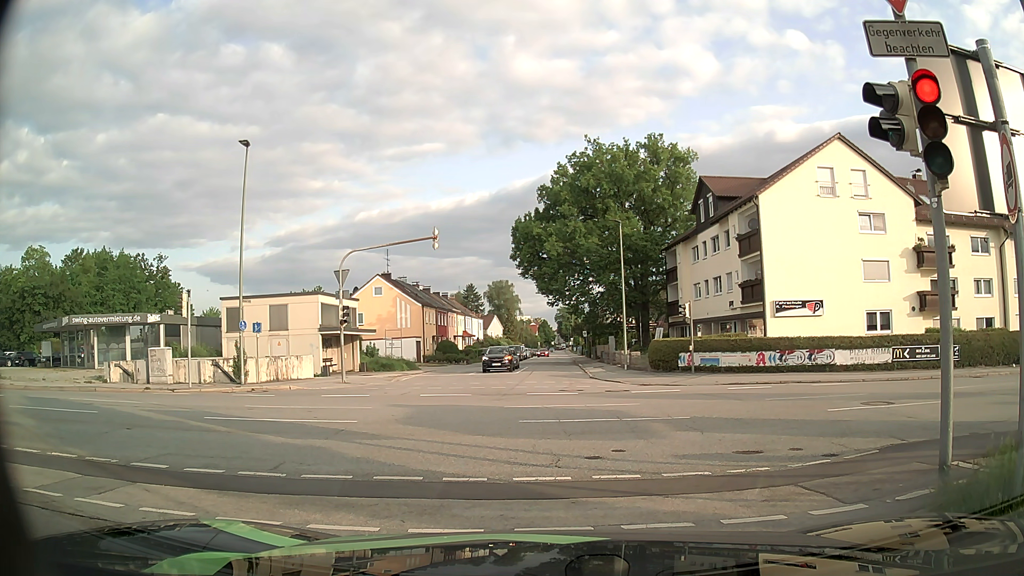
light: Day
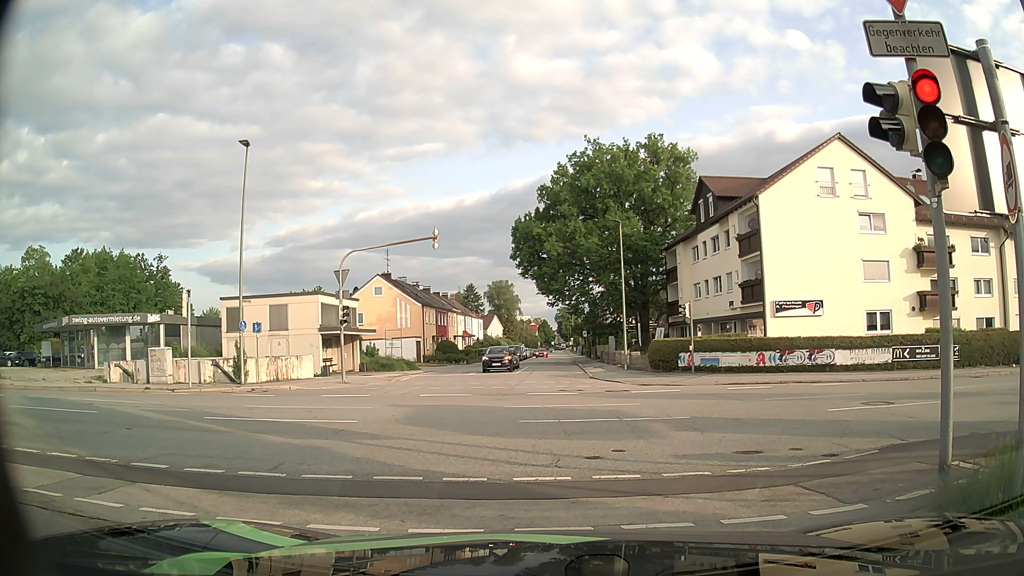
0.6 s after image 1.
(0.0, 0.0) m; 0°
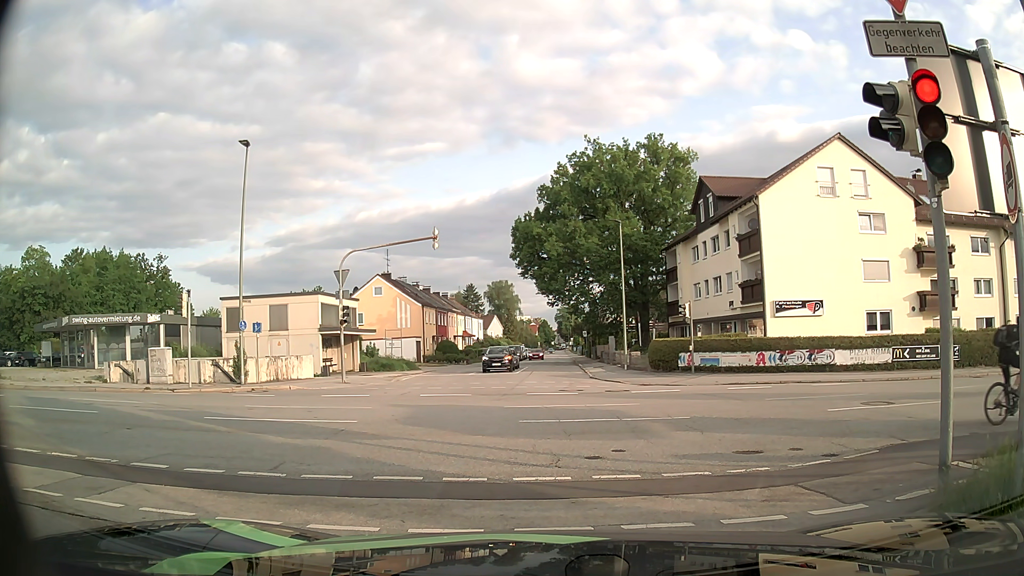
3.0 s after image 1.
(0.0, 0.0) m; 0°
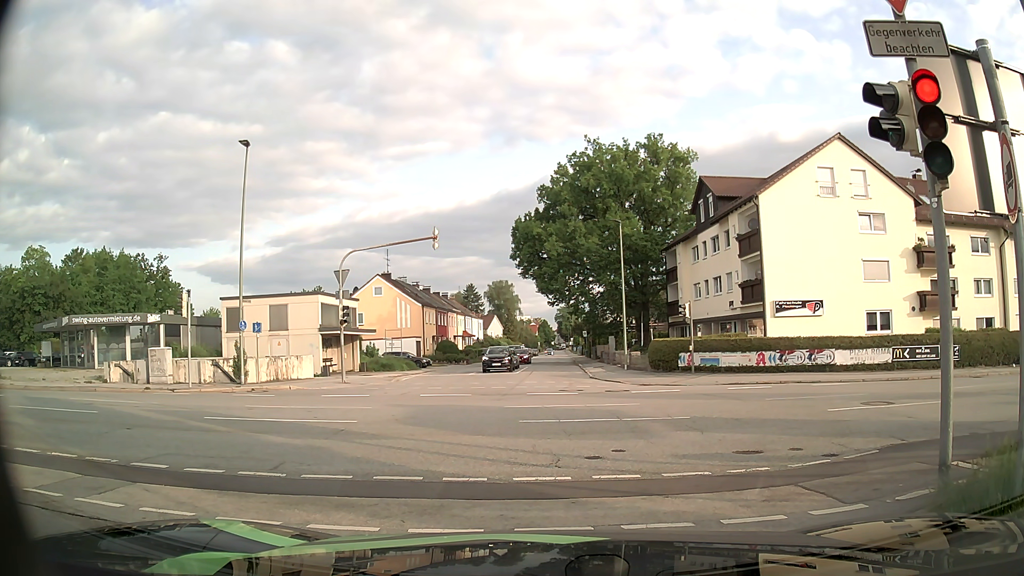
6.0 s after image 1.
(0.0, 0.0) m; 0°
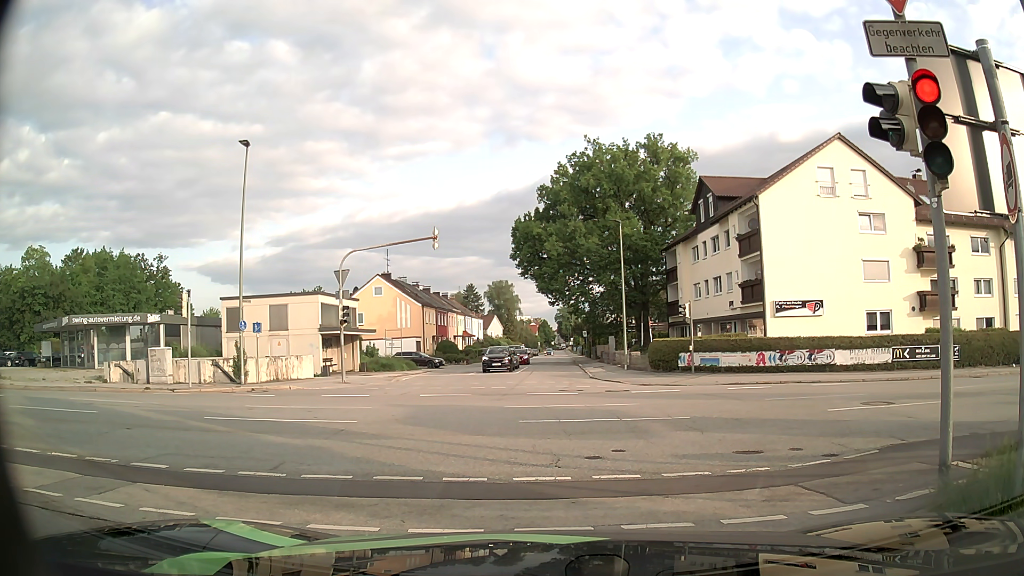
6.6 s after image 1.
(0.0, 0.0) m; 0°
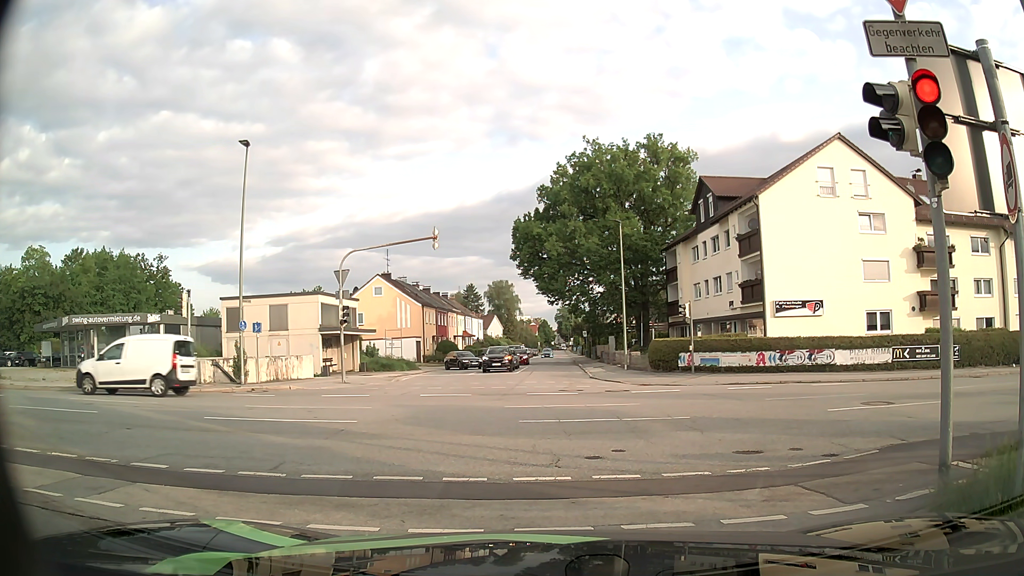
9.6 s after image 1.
(0.0, 0.0) m; 0°
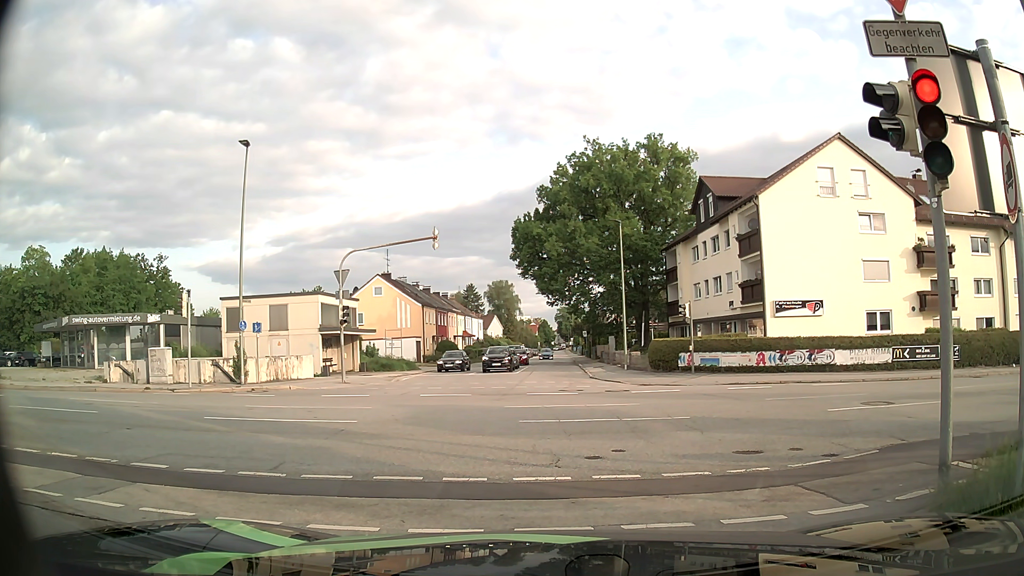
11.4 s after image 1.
(0.0, 0.0) m; 0°
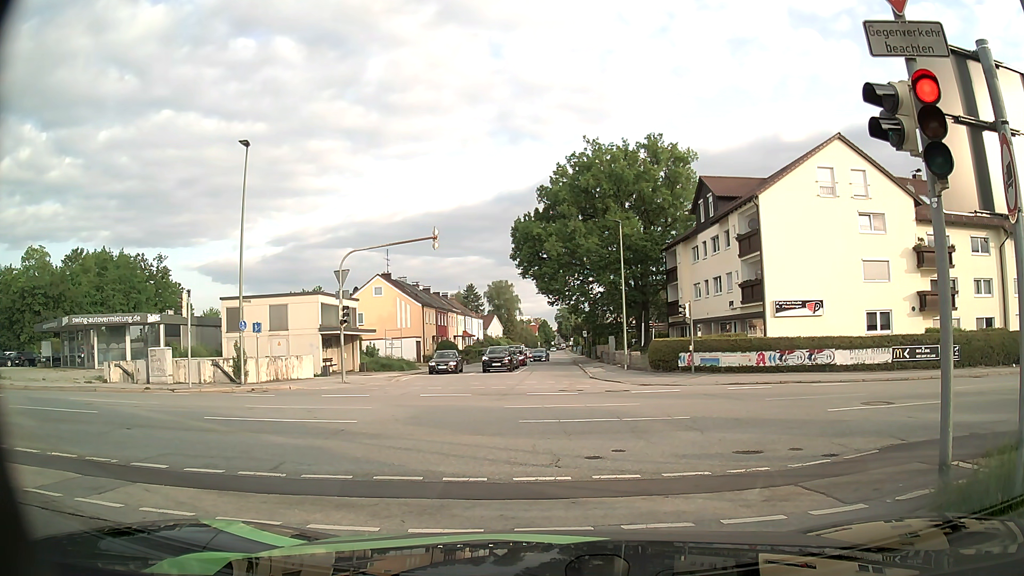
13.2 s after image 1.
(0.0, 0.0) m; 0°
